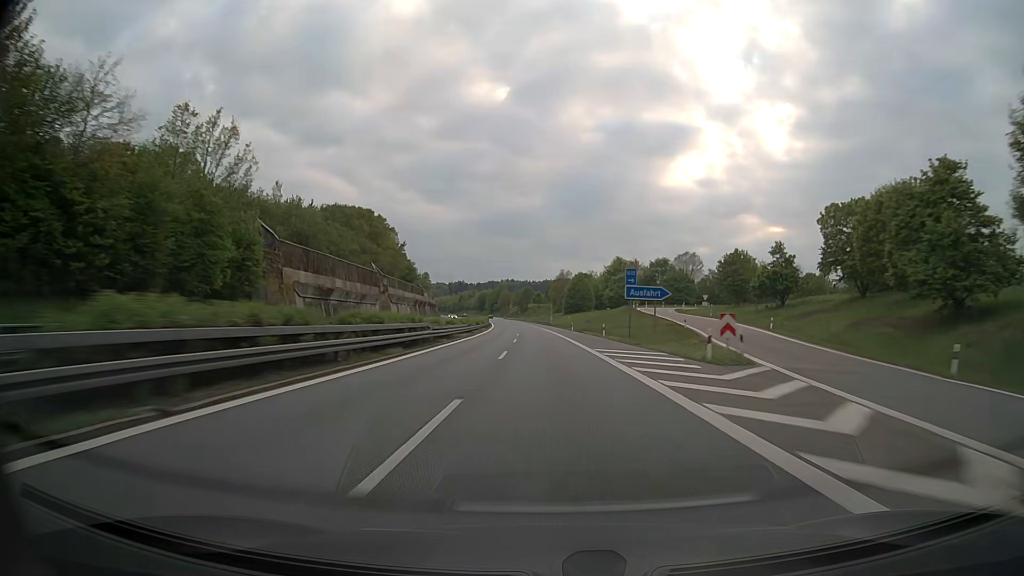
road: motorway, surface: asphalt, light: Day
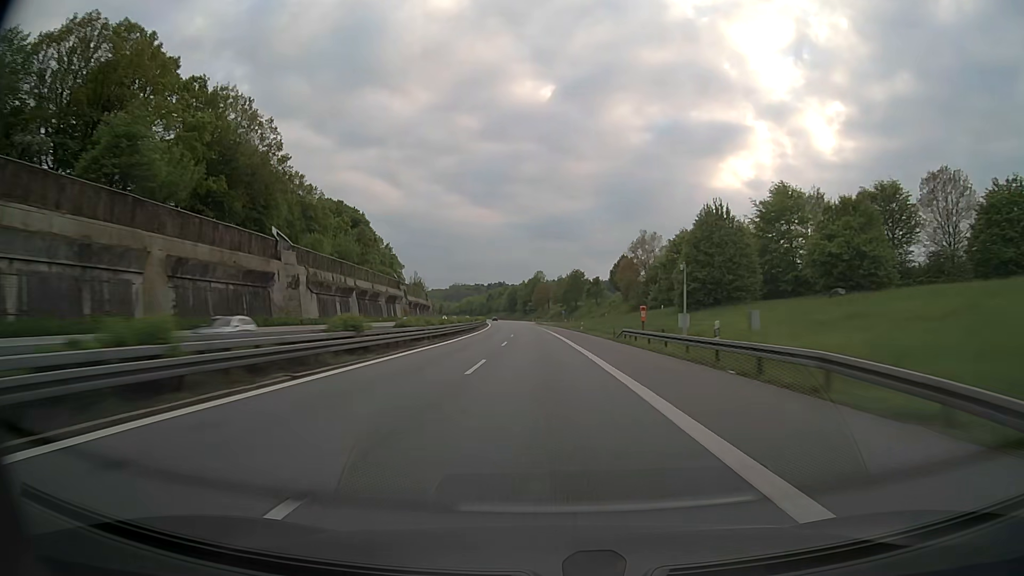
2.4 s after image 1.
(-2.7, +113.9) m; -3°
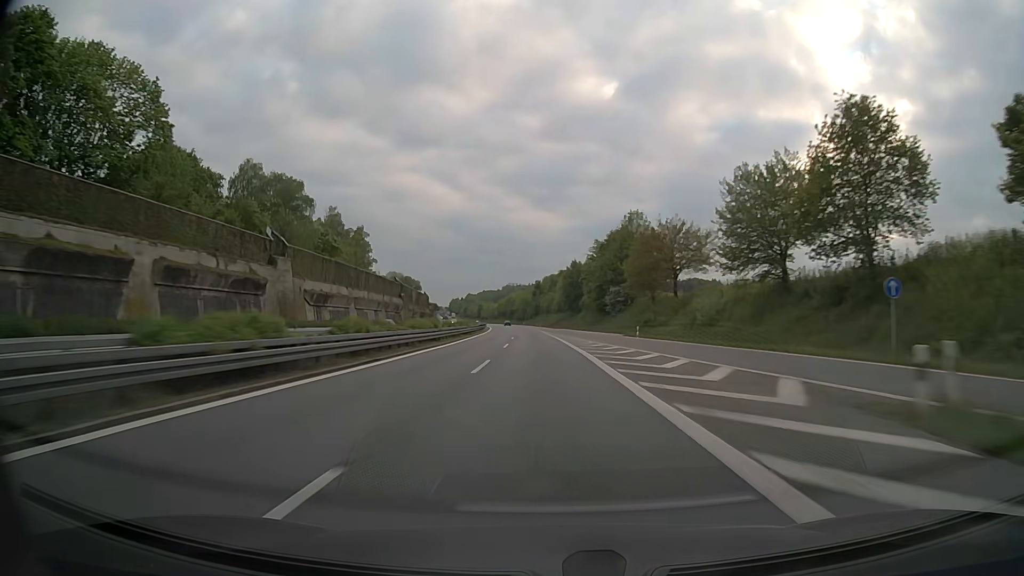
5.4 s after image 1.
(-6.9, +142.1) m; -5°
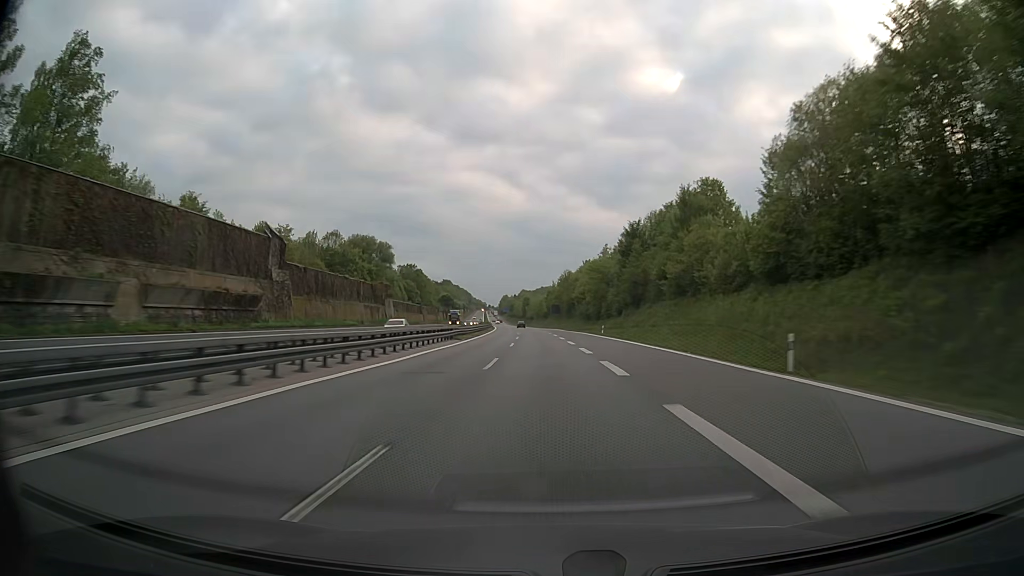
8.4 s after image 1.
(-6.9, +142.0) m; -5°
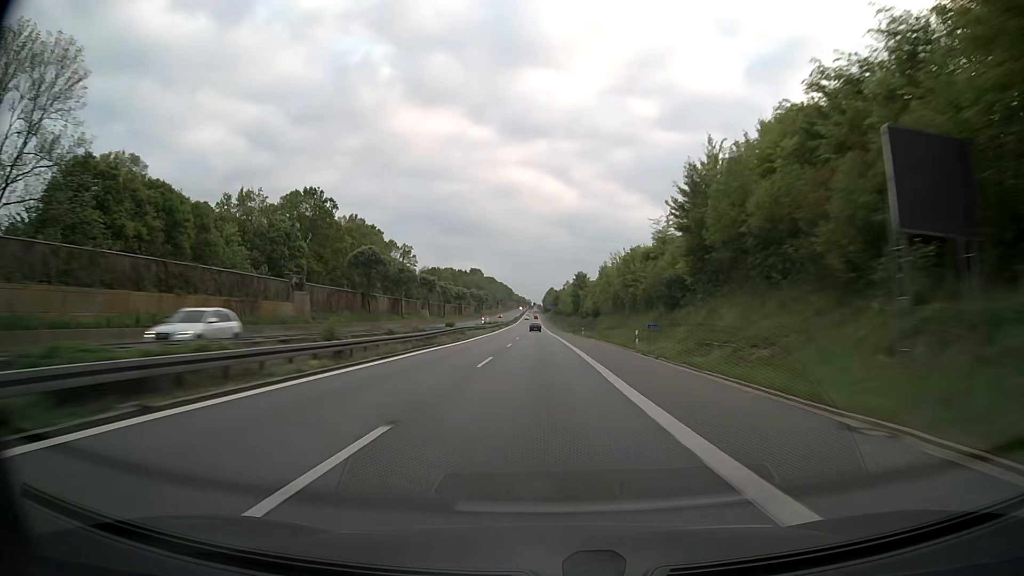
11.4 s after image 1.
(-5.6, +142.2) m; -4°
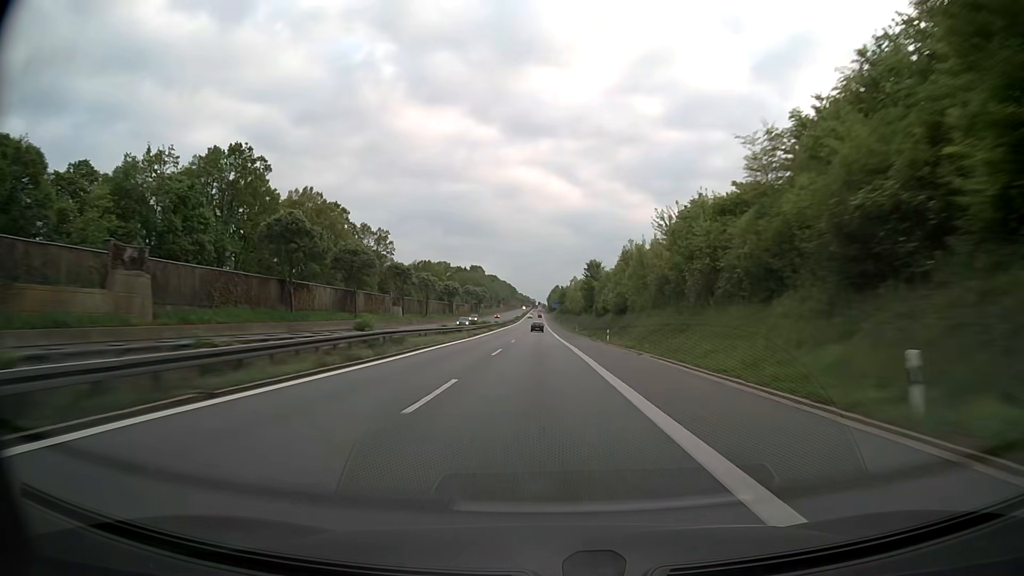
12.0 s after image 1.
(-0.1, +28.5) m; 0°
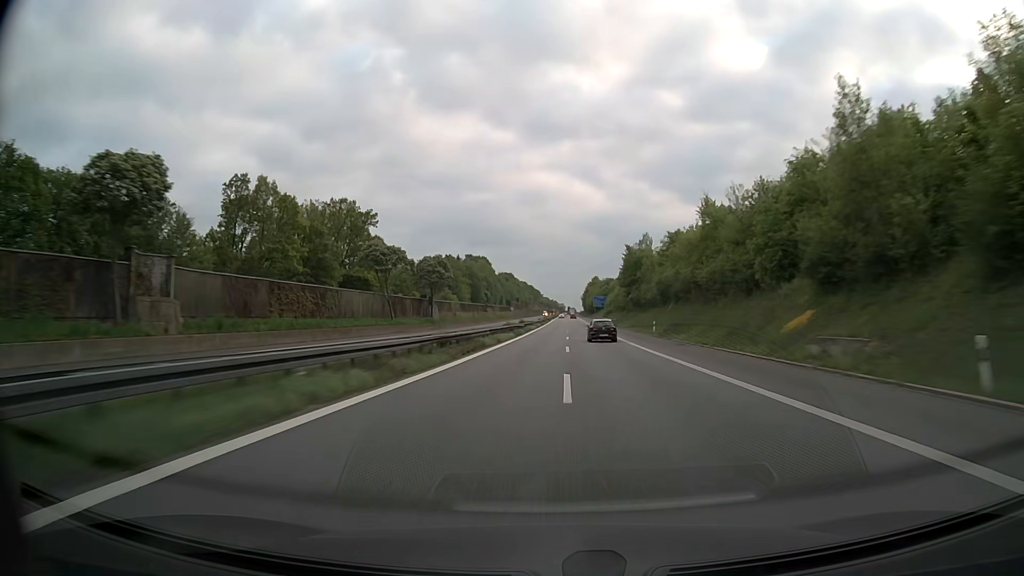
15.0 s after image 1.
(-3.6, +142.3) m; -3°
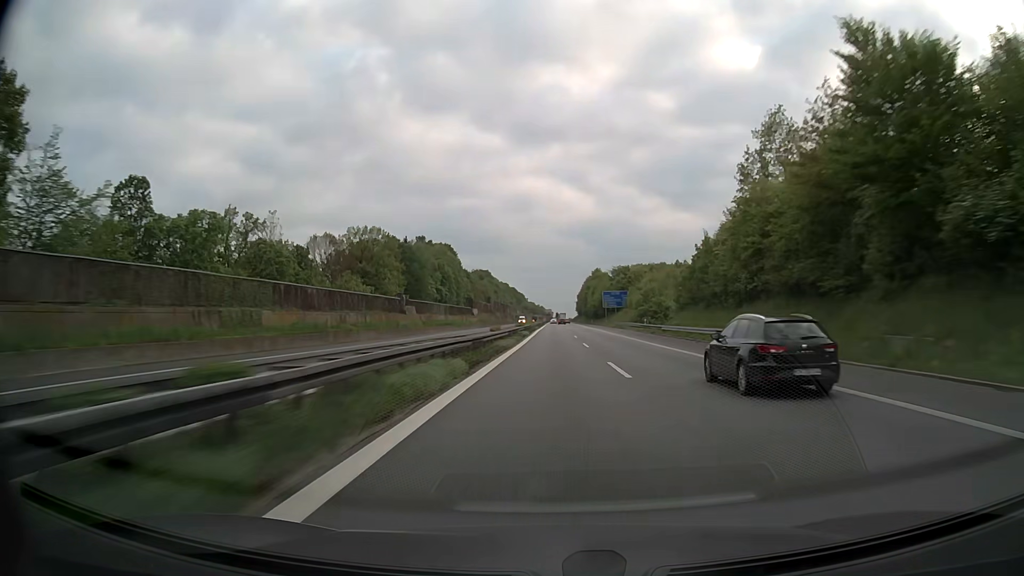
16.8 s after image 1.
(+0.8, +85.2) m; +1°
(0, +10) (0, +20) (0, +30) (0, +40) (0, +50) (0, +60) (0, +70) (+1, +80) (+1, +90) (+1, +100) m
